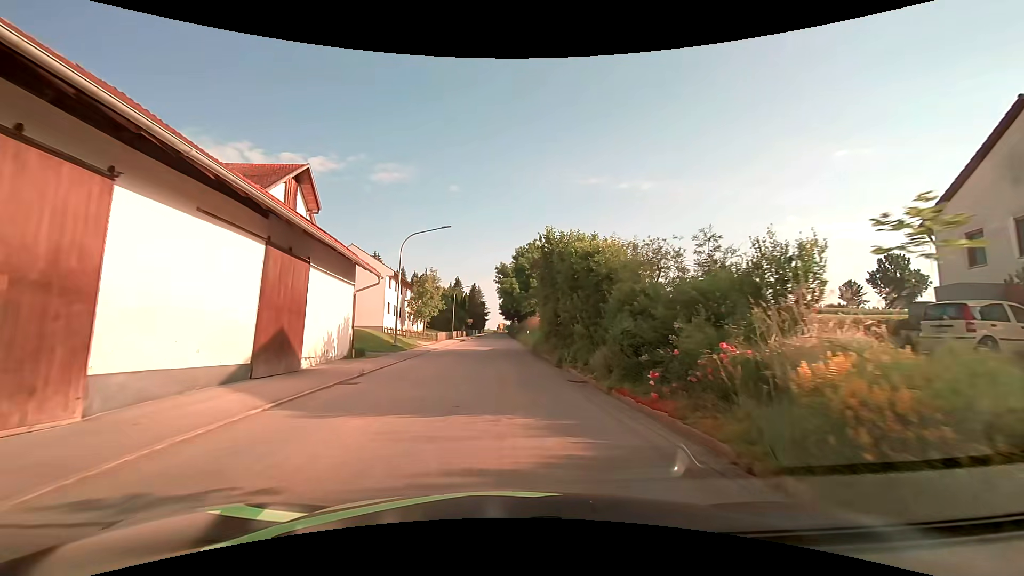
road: tertiary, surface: asphalt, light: Day
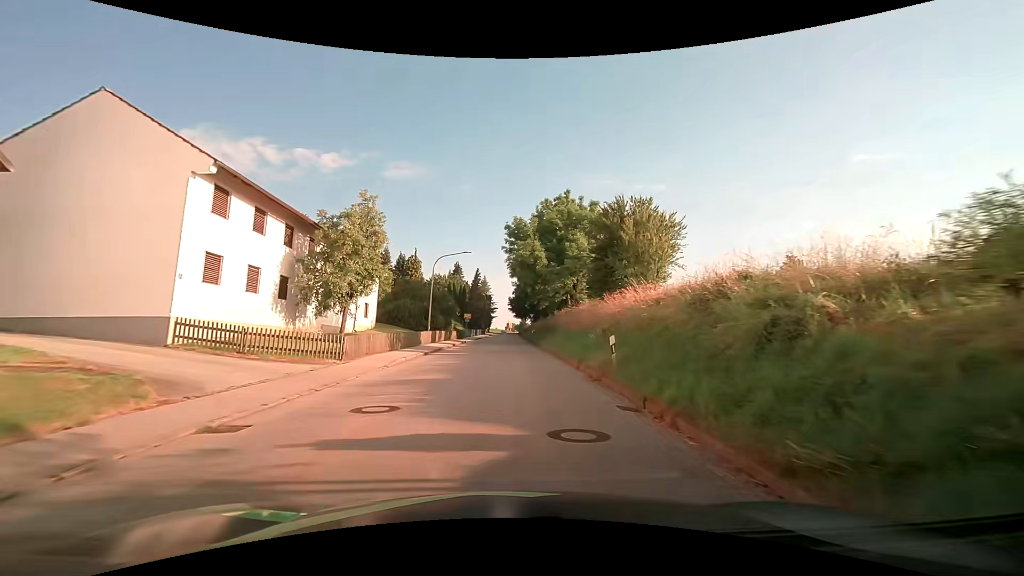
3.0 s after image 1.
(-0.3, +30.5) m; 0°
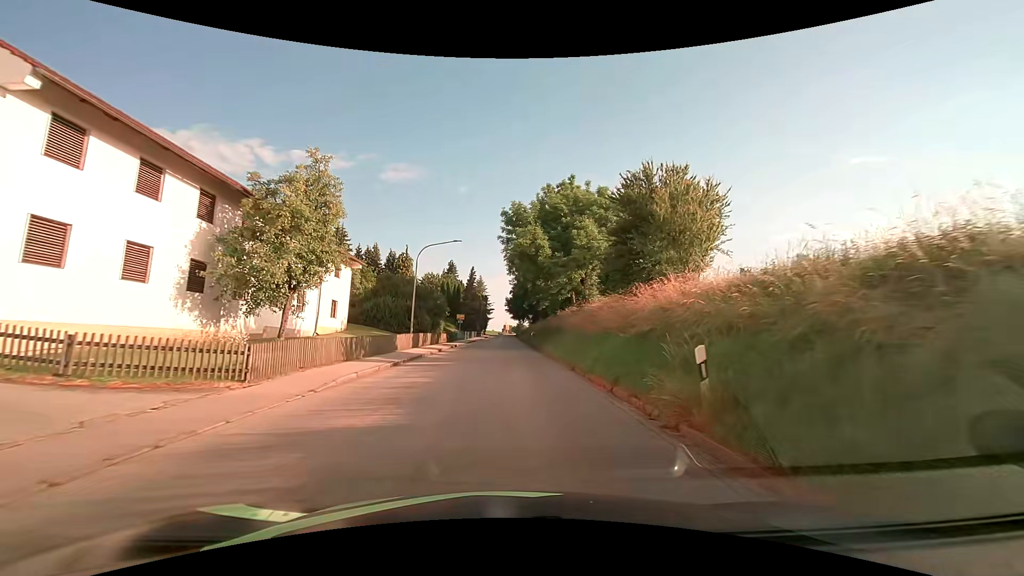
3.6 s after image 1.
(0.0, +6.2) m; +1°
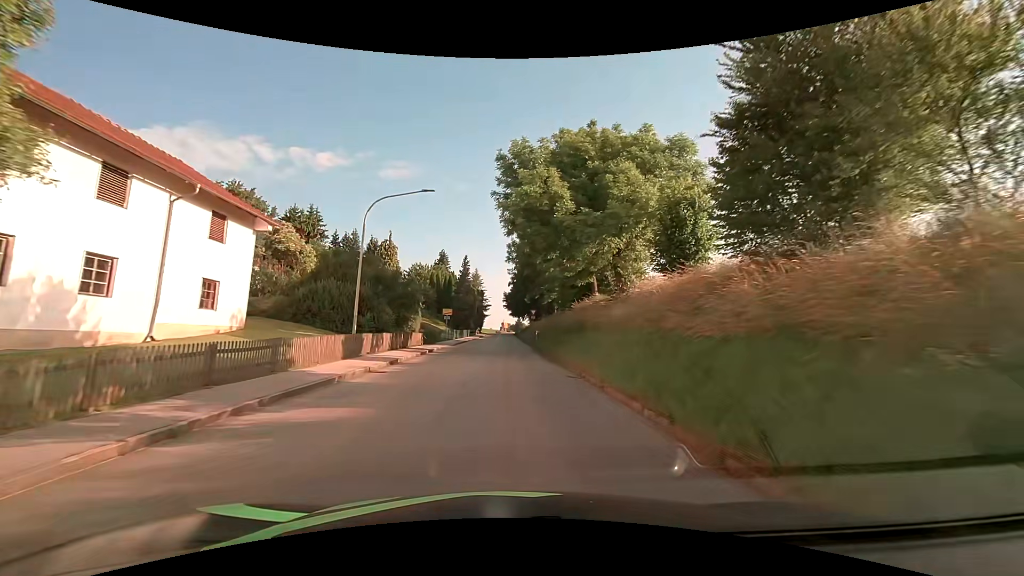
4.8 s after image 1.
(-0.2, +12.5) m; -1°
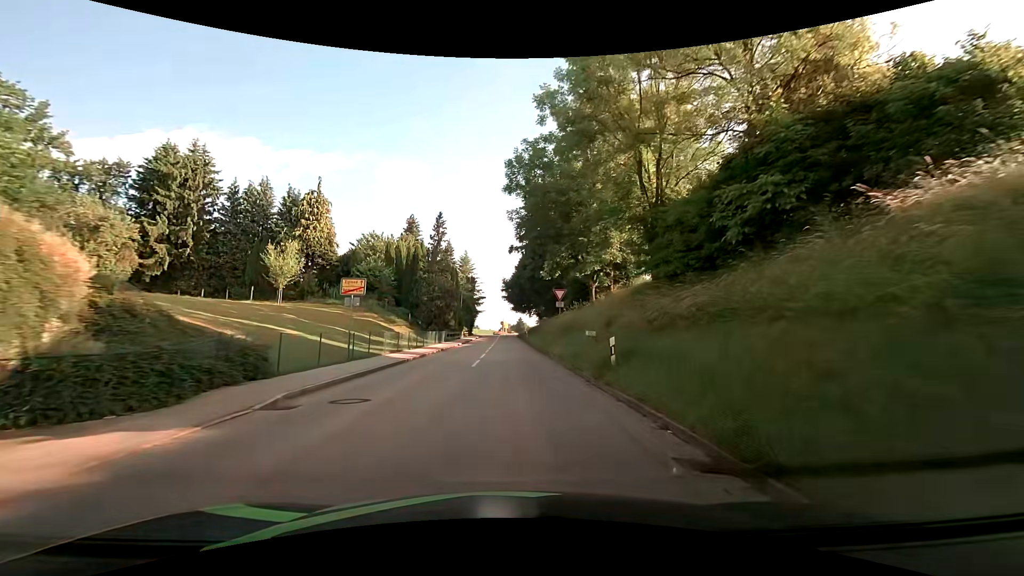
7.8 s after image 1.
(0.0, +32.0) m; 0°
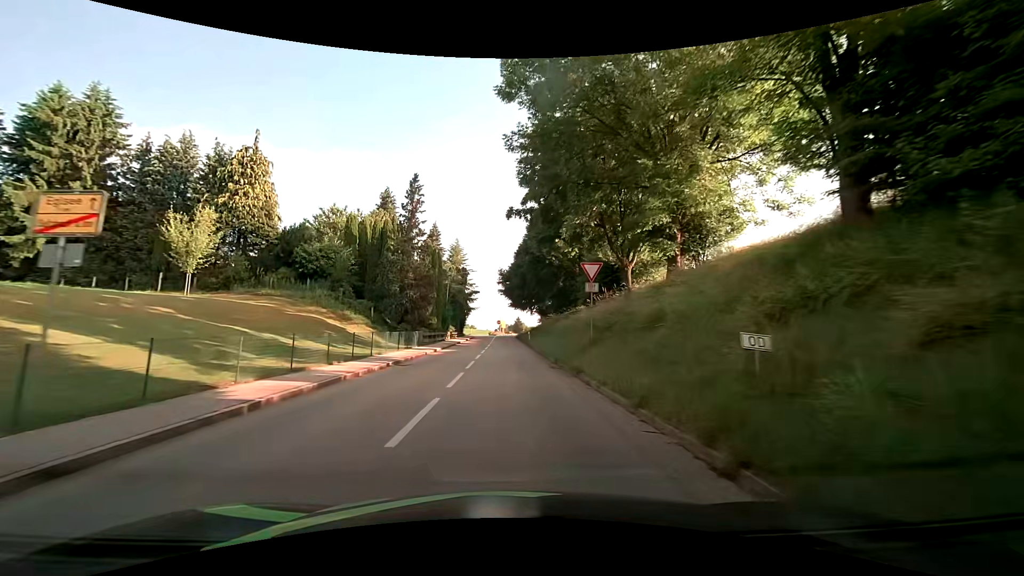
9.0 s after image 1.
(0.0, +13.0) m; 0°
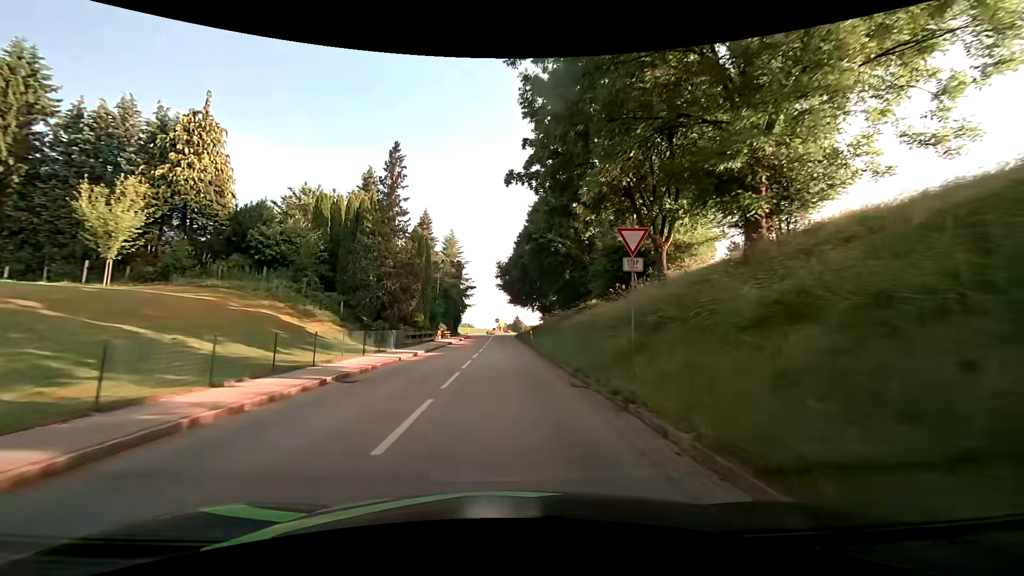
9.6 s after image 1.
(0.0, +6.5) m; +1°
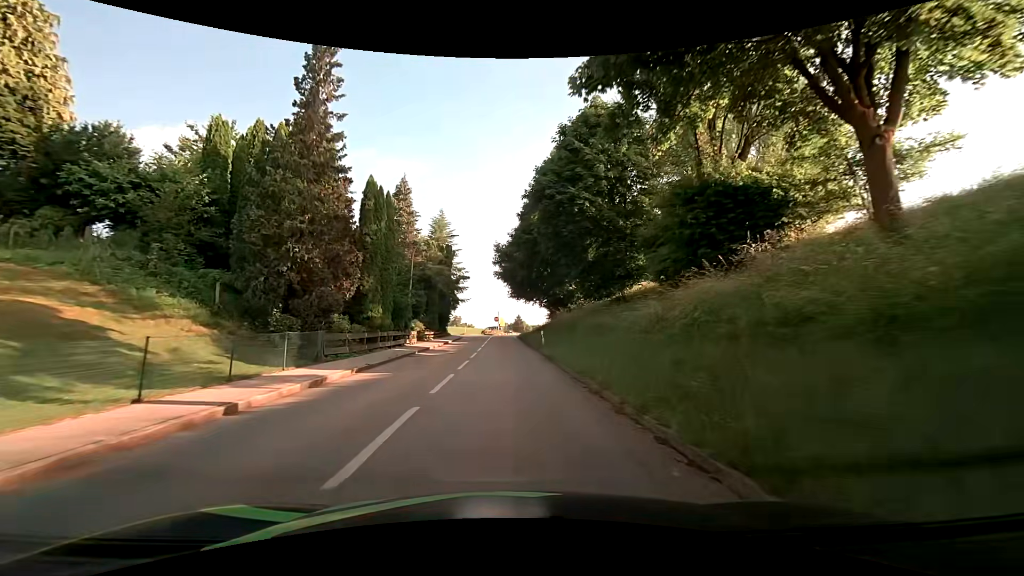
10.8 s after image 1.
(-0.1, +13.1) m; -2°
(0, +10) (0, +20) (0, +30) (0, +40) (0, +50) (+1, +60) (+1, +70) (+2, +80) (+4, +90) (+3, +100) m
